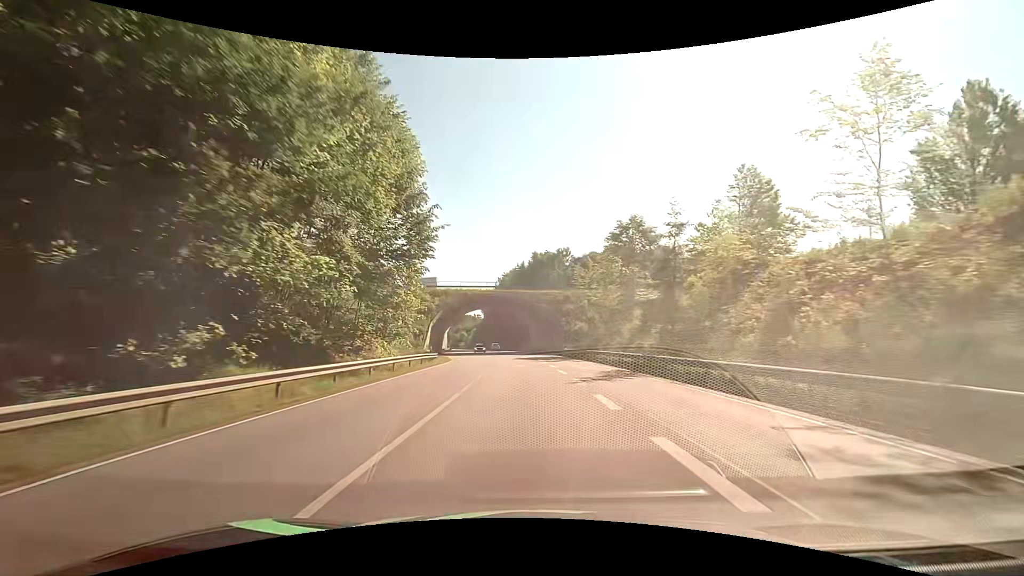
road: primary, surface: asphalt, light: Day
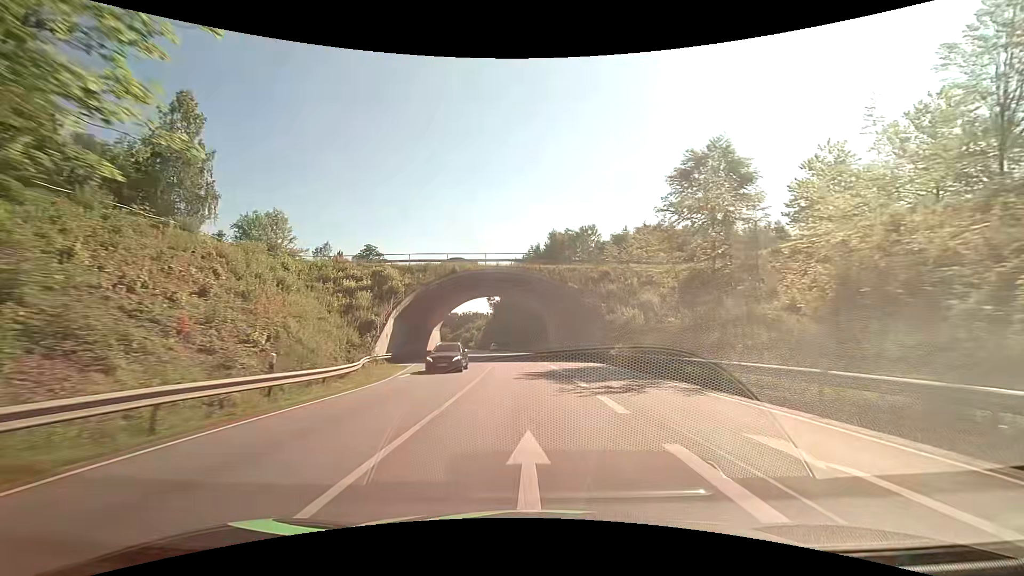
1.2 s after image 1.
(-0.3, +24.4) m; -2°
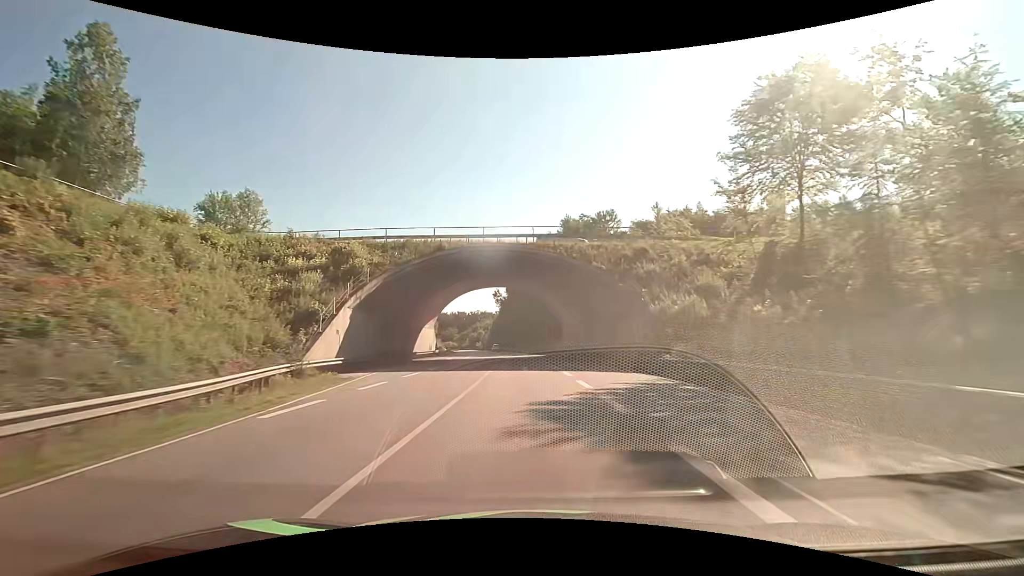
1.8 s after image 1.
(-0.1, +12.1) m; -1°
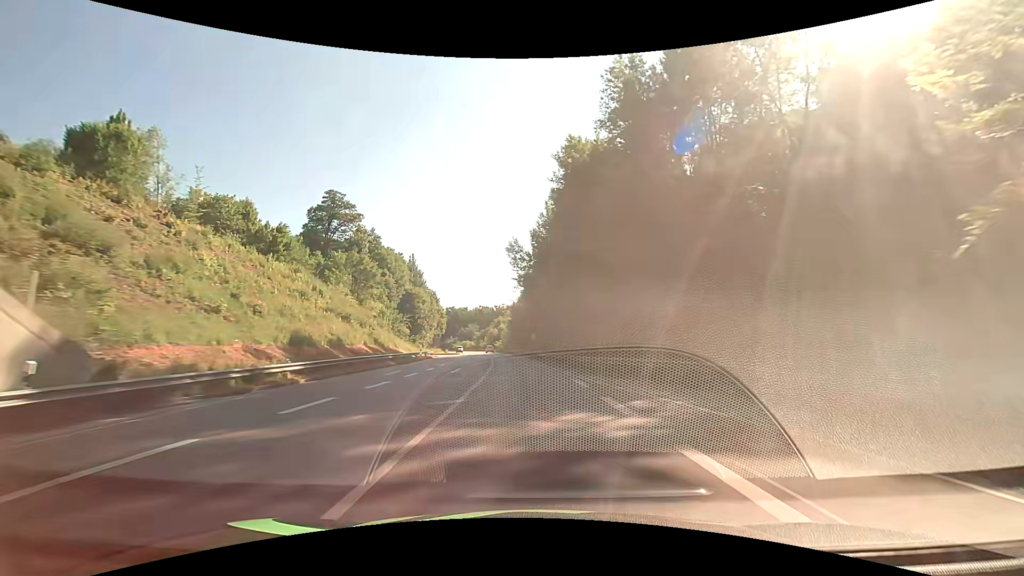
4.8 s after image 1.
(-2.2, +59.7) m; -2°
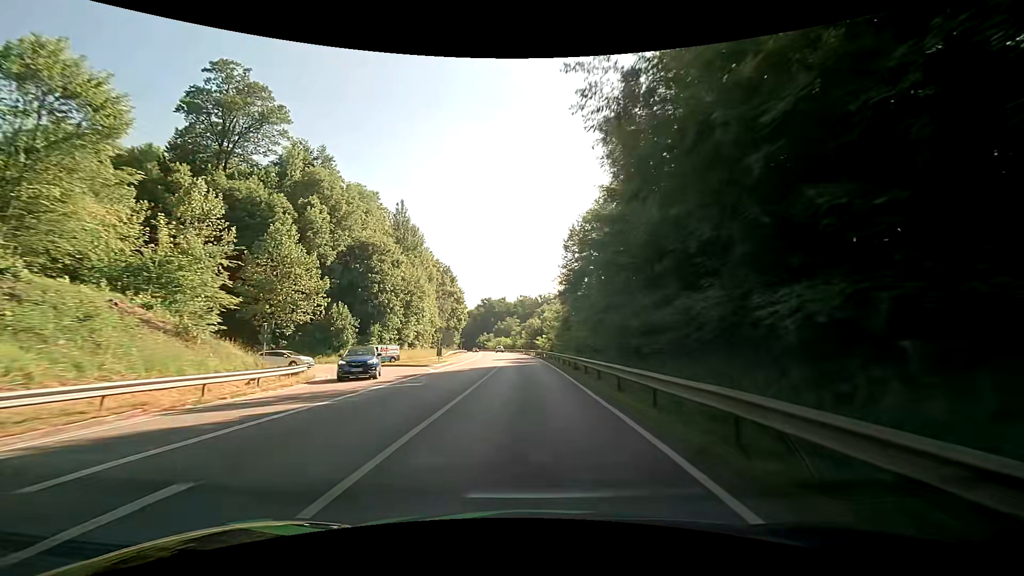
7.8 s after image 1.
(-4.9, +60.1) m; -7°
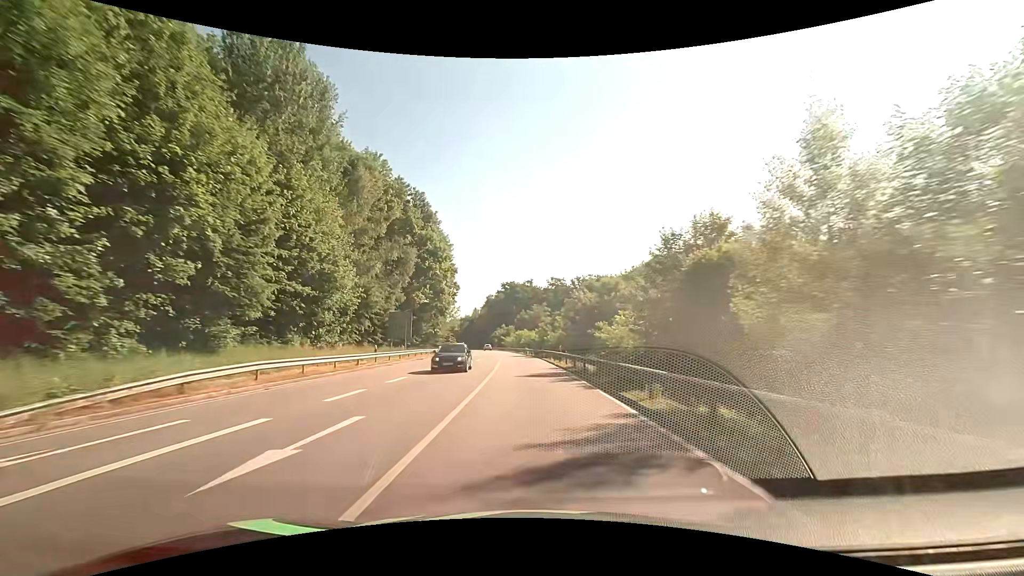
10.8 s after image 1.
(-1.9, +62.3) m; -3°
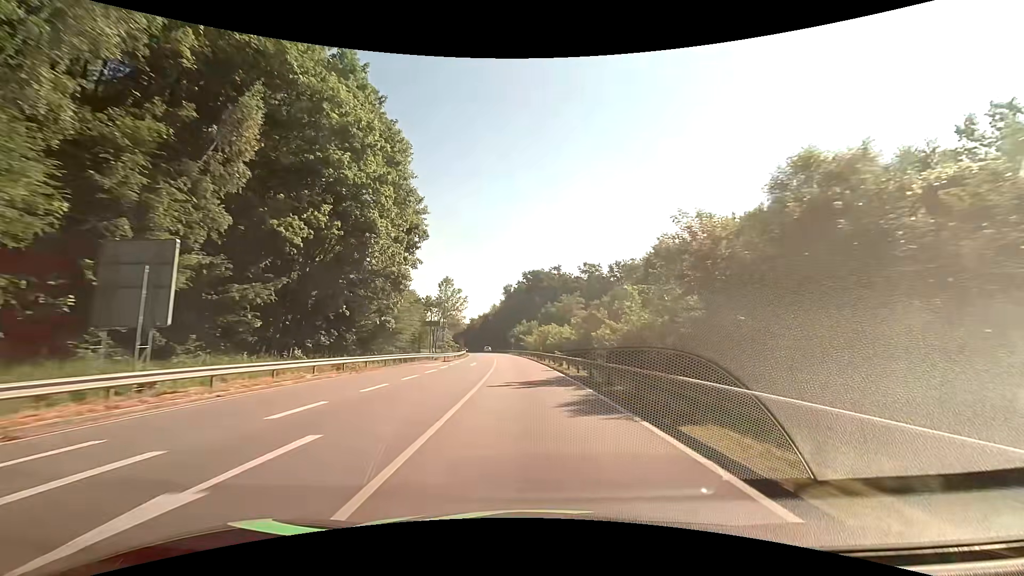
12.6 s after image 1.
(-0.9, +38.4) m; -3°
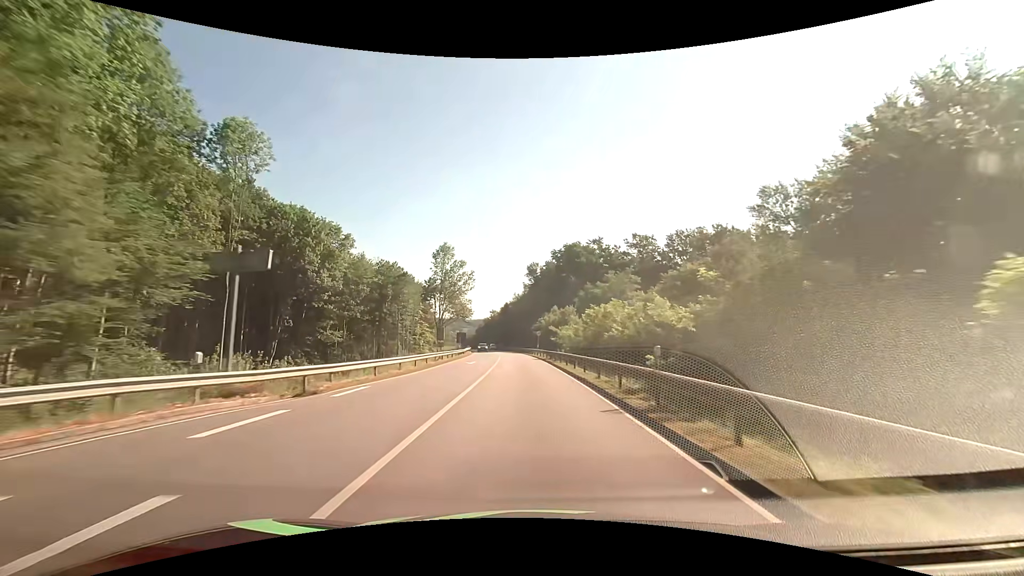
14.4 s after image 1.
(-1.0, +38.5) m; -3°
(0, +10) (0, +20) (-1, +30) (-1, +40) (-1, +50) (-2, +60) (-3, +70) (-4, +80) (-5, +90) (-6, +100) m
